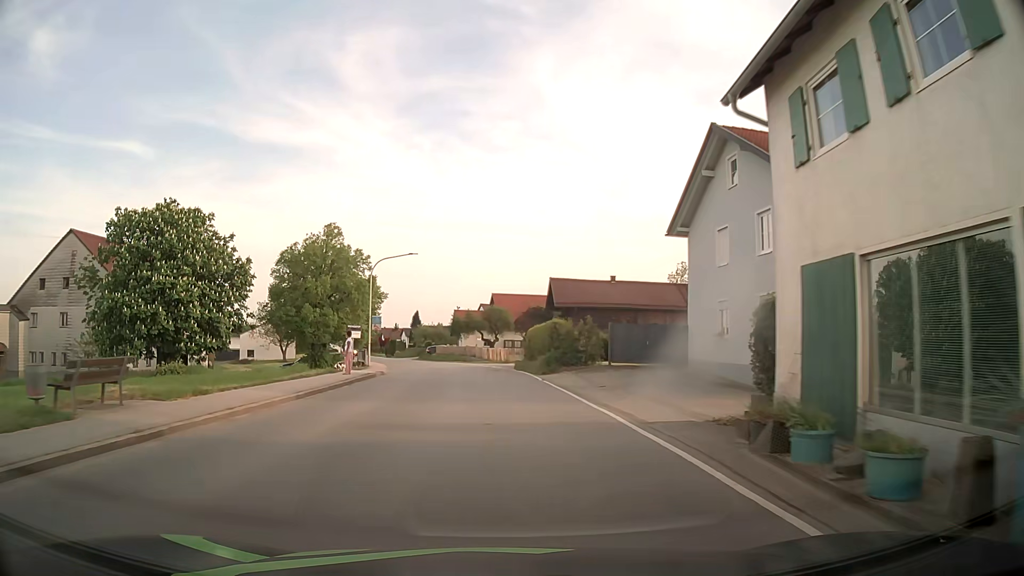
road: secondary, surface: asphalt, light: Day
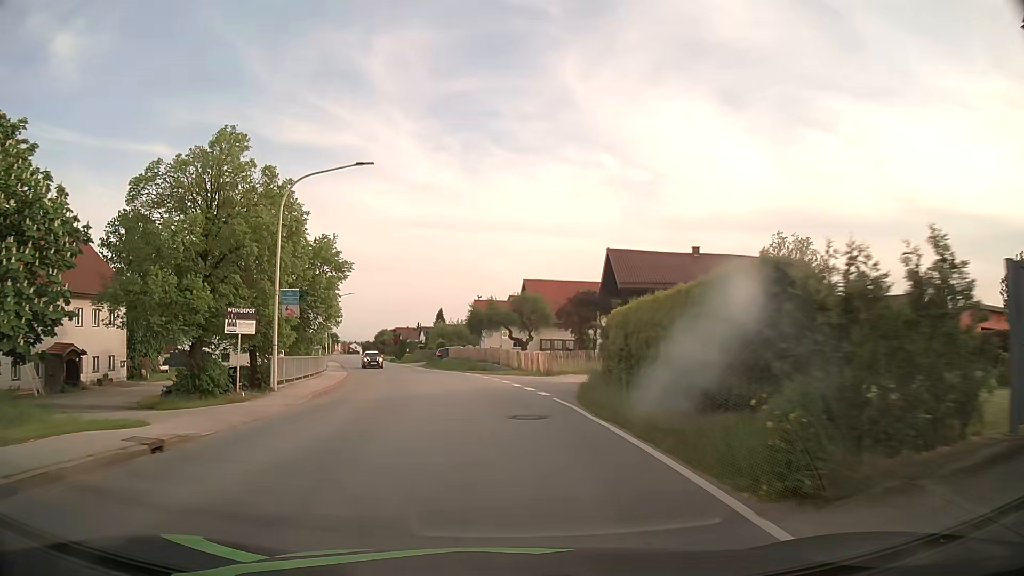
(-0.5, +22.7) m; -3°
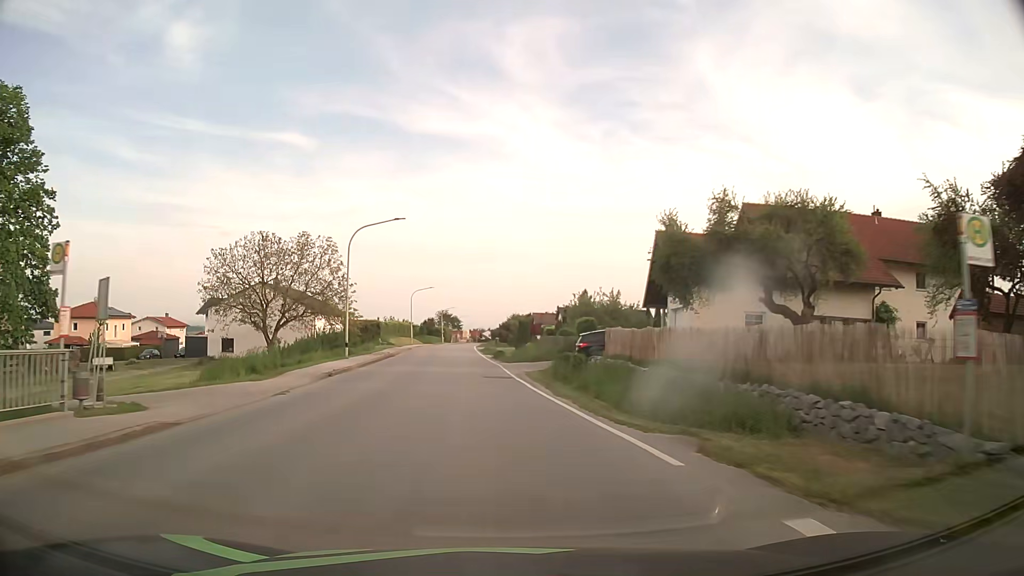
(-3.2, +38.2) m; -12°
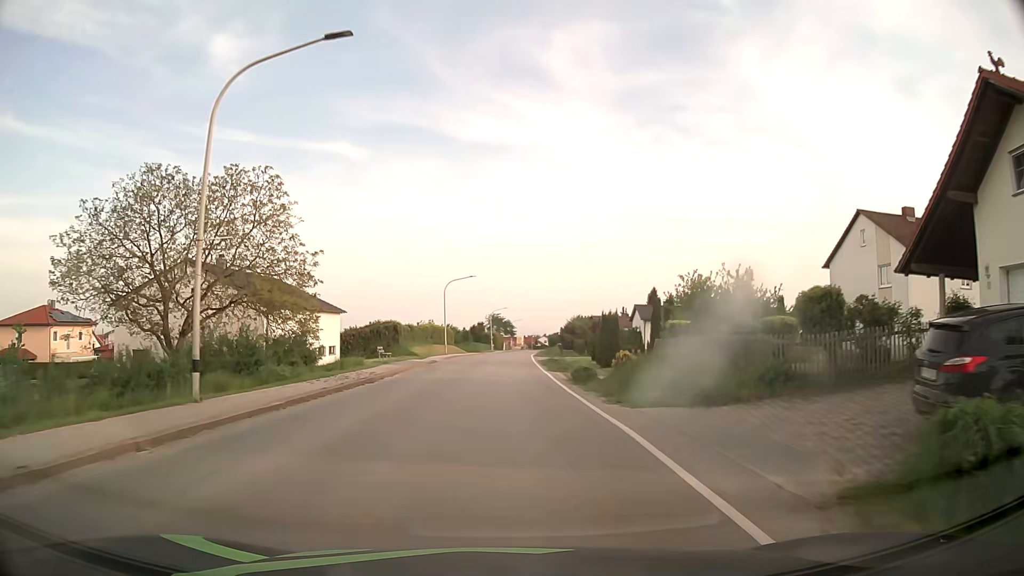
(-1.2, +23.0) m; -4°
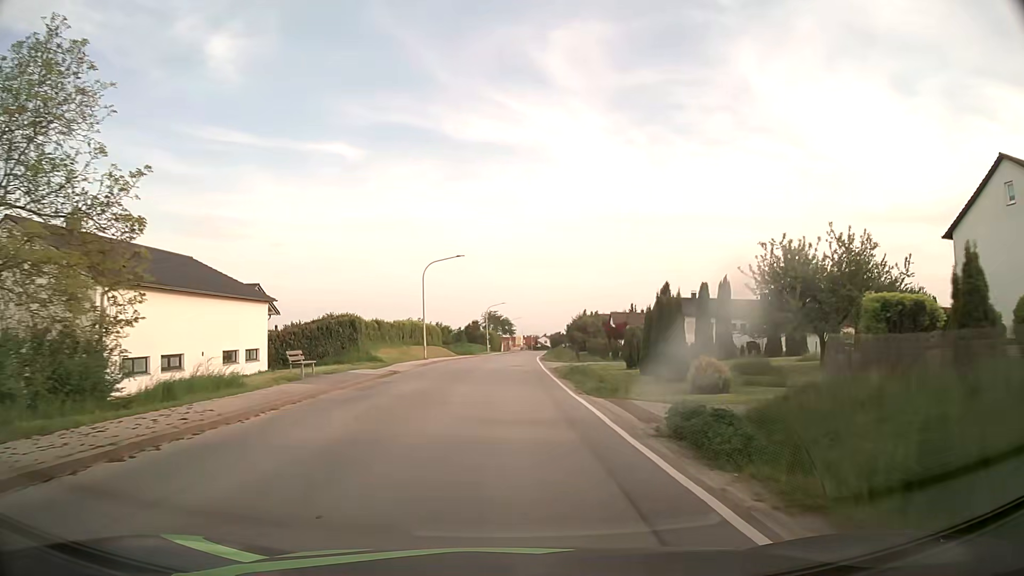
(-0.1, +15.3) m; 0°
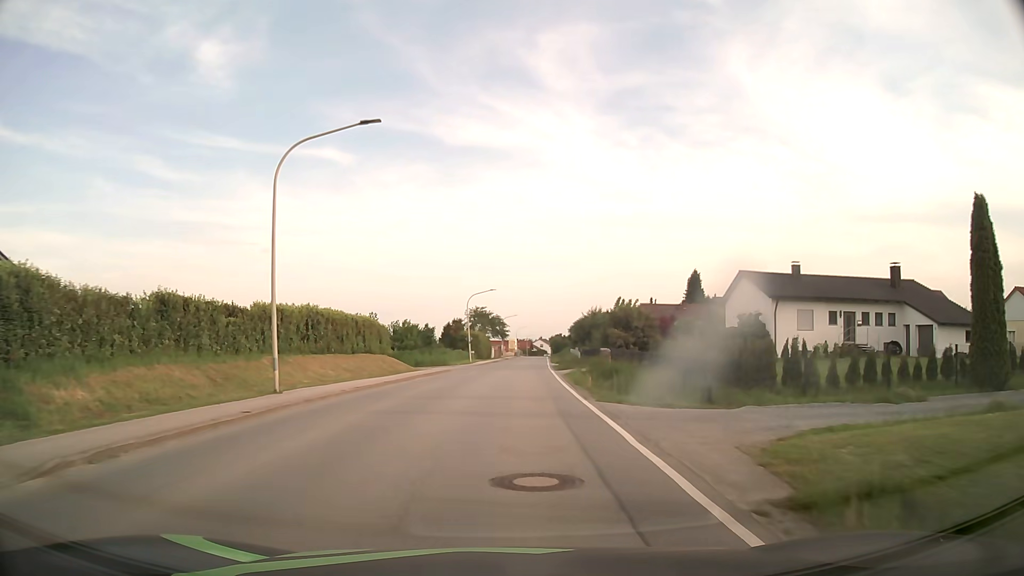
(+0.1, +30.6) m; 0°
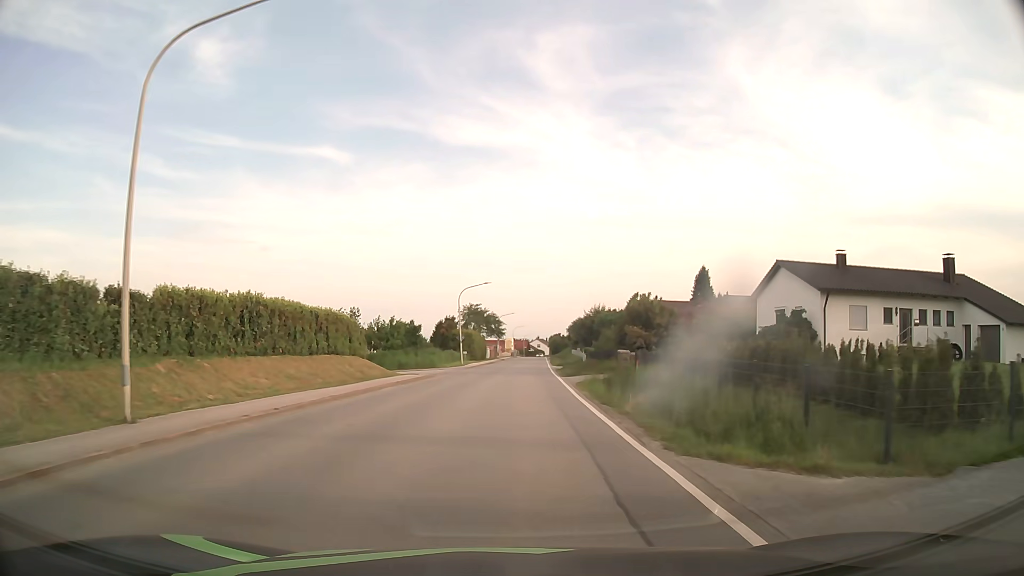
(0.0, +7.6) m; 0°
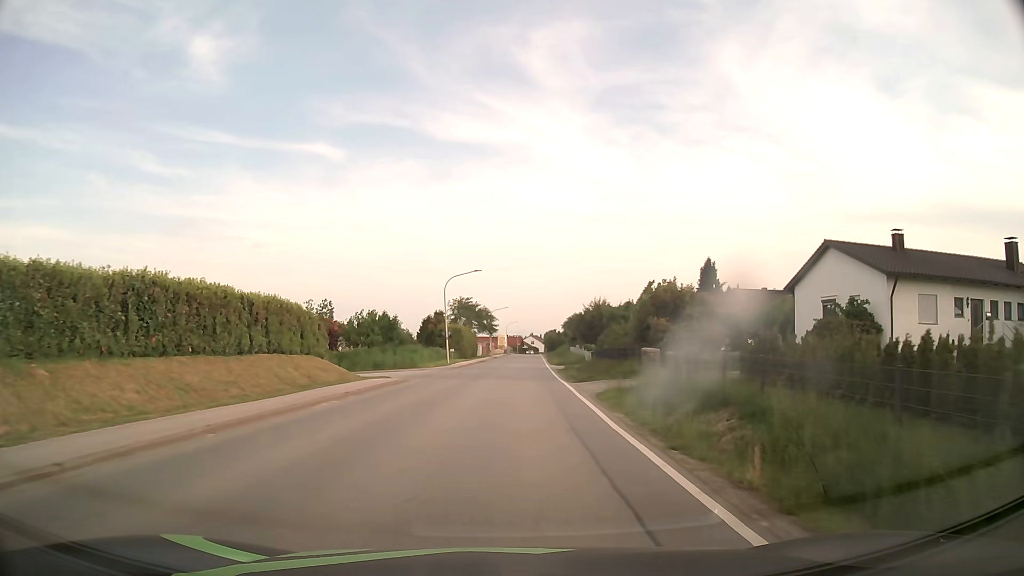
(+0.1, +7.6) m; +1°
(0, +10) (0, +20) (+1, +30) (+1, +40) (+1, +50) (+2, +60) (+3, +70) (+3, +80) (+3, +90) (+4, +100) m
